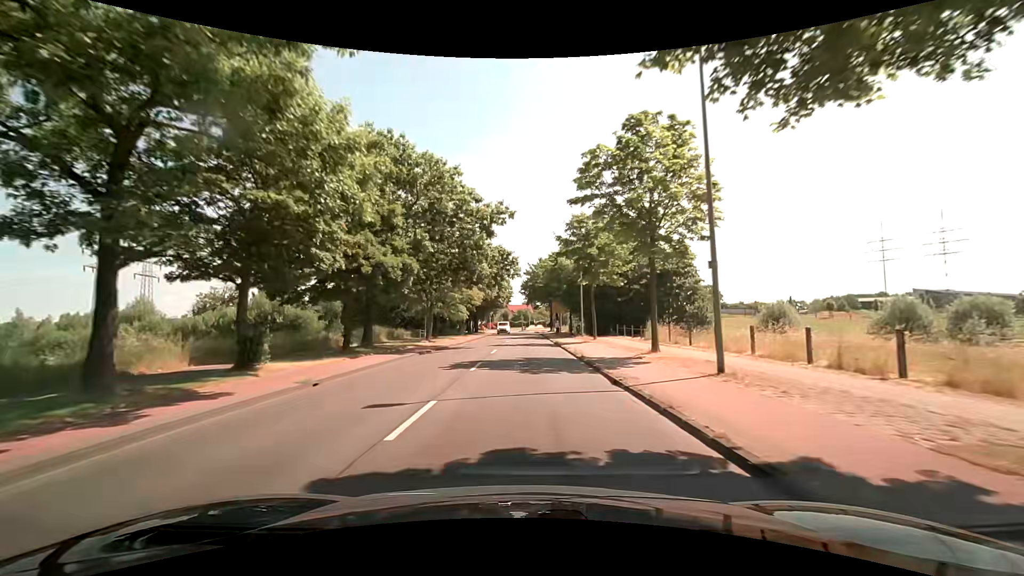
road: secondary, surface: asphalt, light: Day
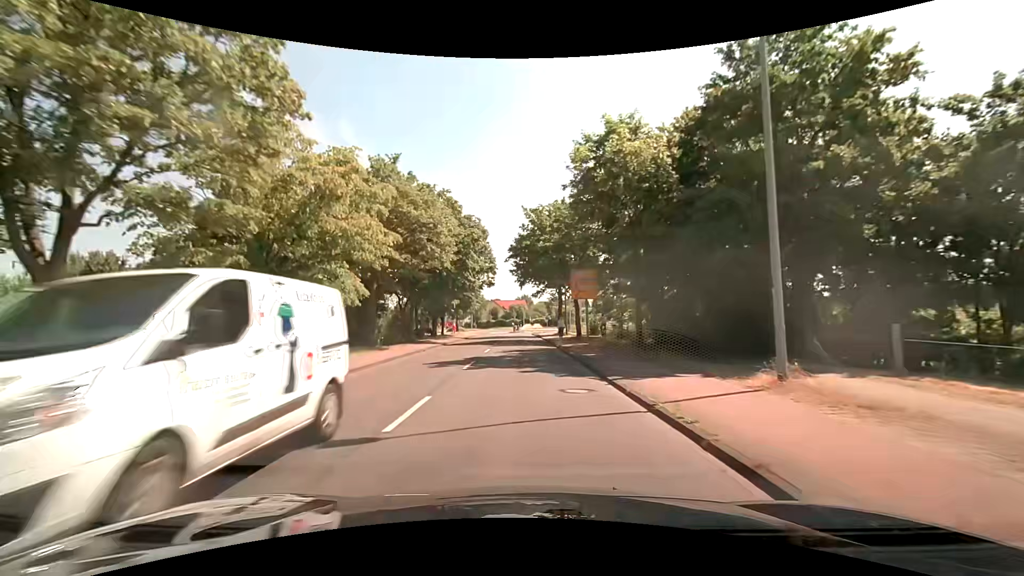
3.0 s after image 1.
(+0.3, +35.6) m; 0°
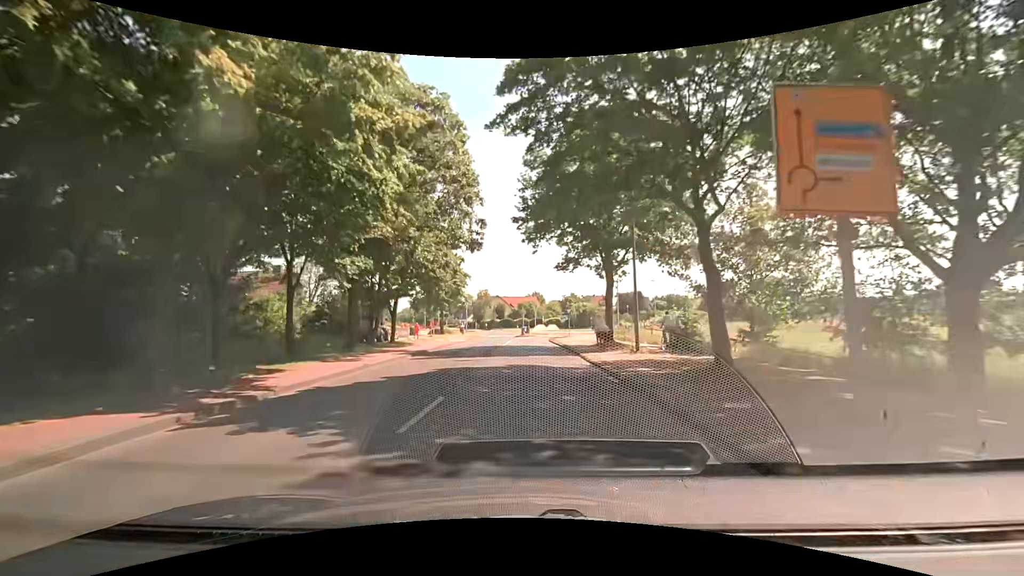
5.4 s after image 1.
(-0.1, +27.3) m; -1°
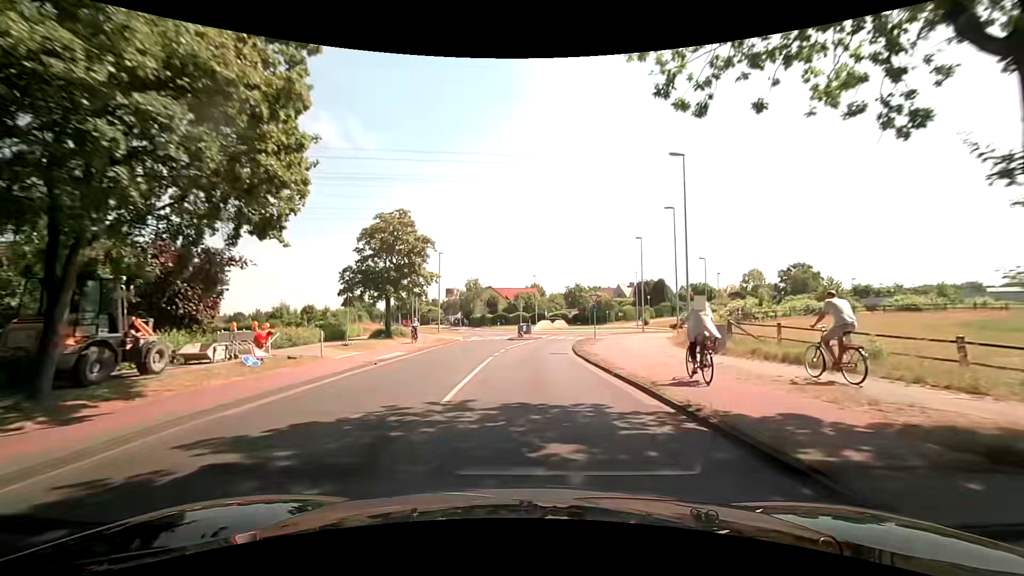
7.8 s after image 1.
(0.0, +25.0) m; 0°
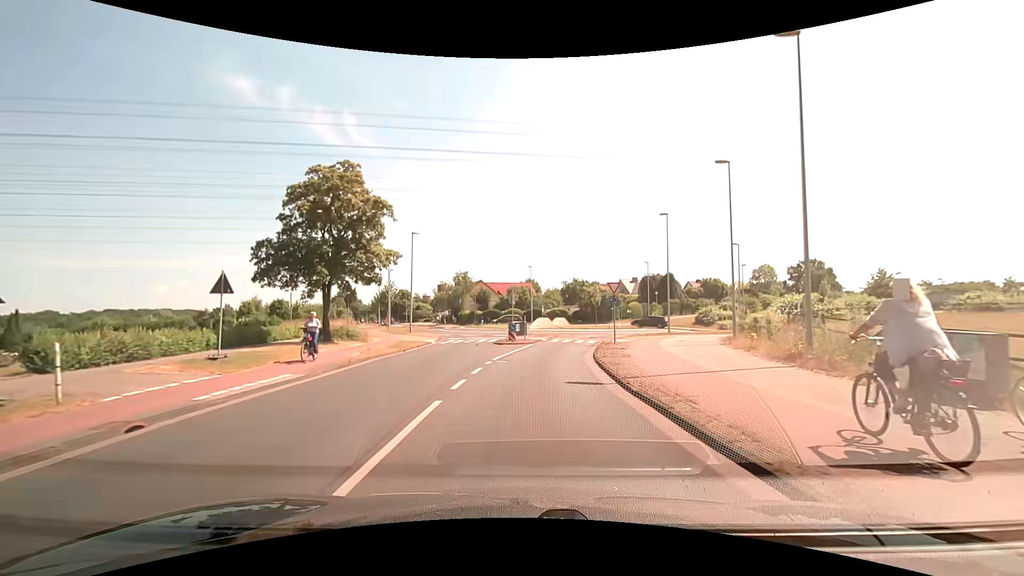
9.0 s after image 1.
(+0.1, +11.3) m; +1°
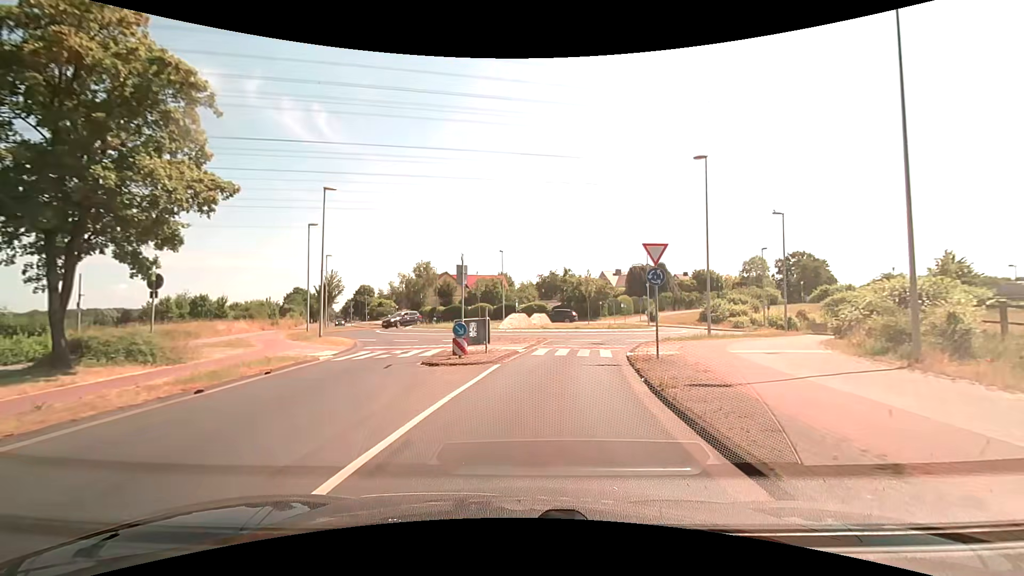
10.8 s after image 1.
(+0.2, +14.4) m; +3°
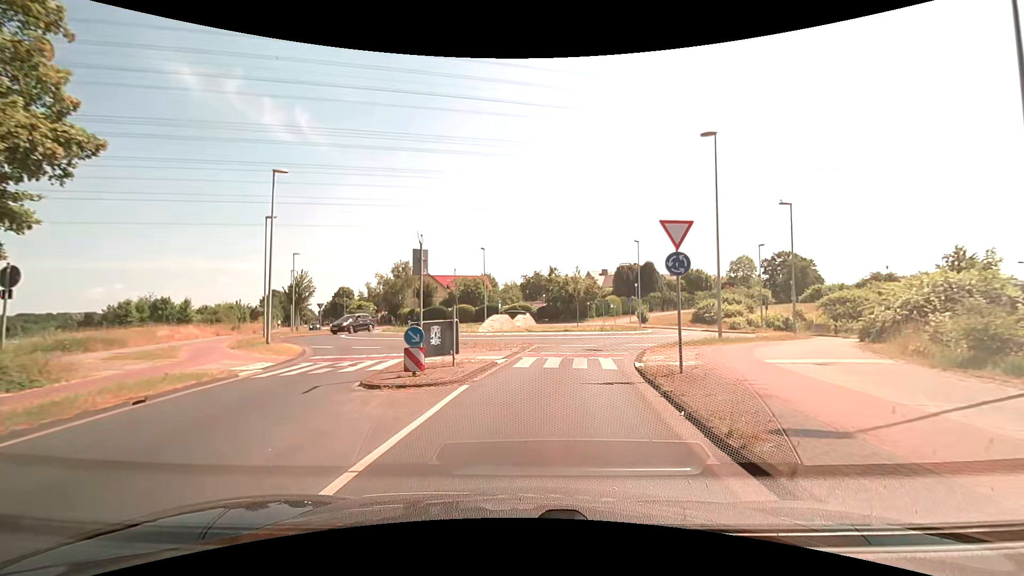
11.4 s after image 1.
(0.0, +4.0) m; +1°
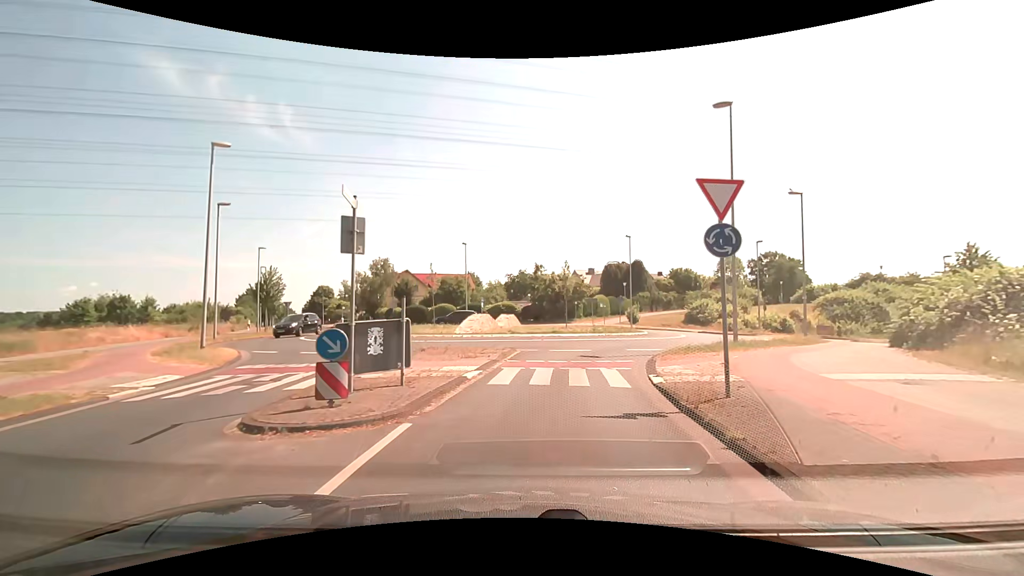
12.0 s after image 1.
(+0.1, +3.6) m; +2°
(+1, +10) (+2, +20) (+8, +28) (+13, +37) (+11, +46) (+3, +52) (-7, +54) (-15, +59) (-22, +67) (-27, +75) m
